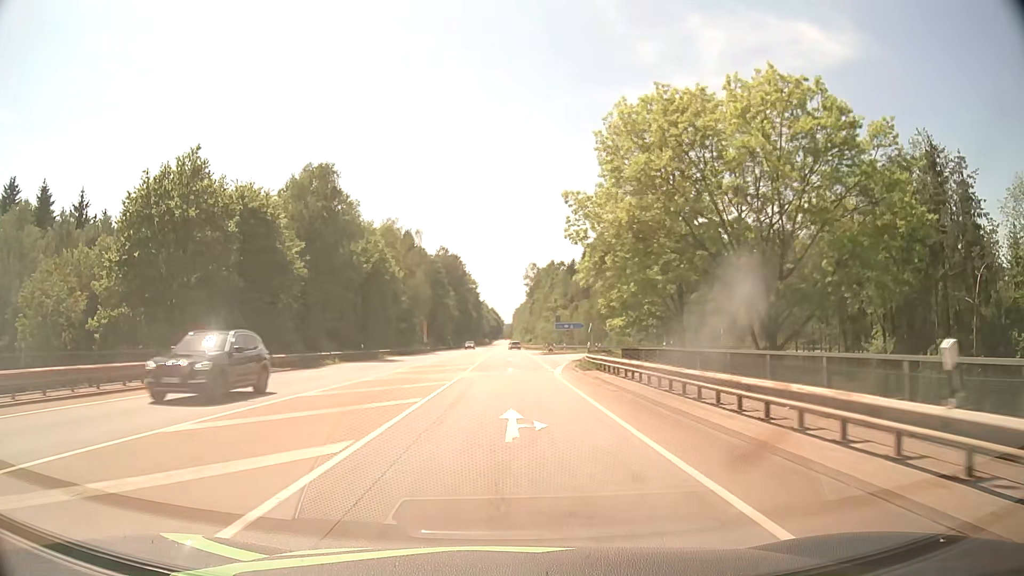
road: secondary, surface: asphalt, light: Day
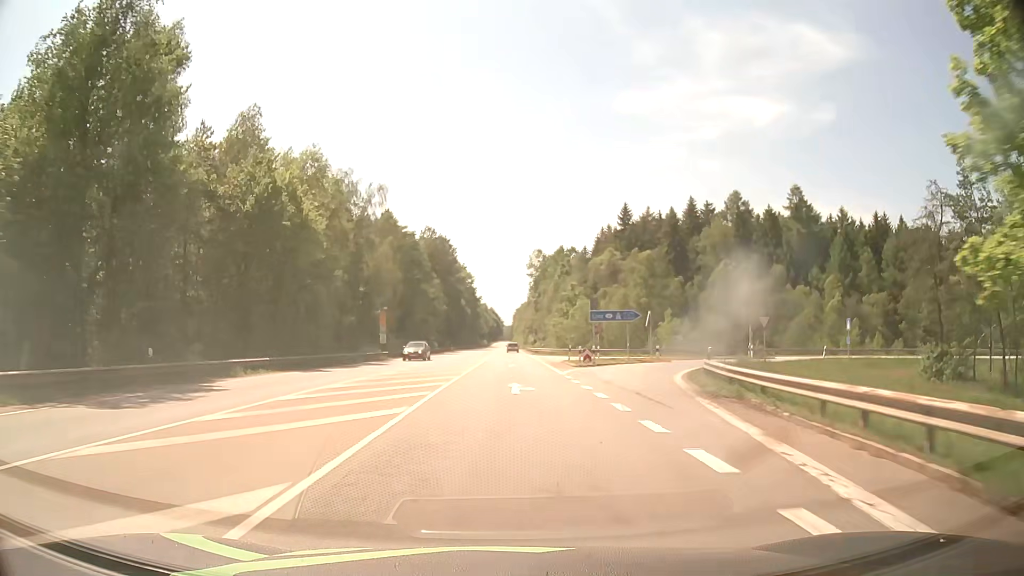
(0.0, +32.2) m; 0°
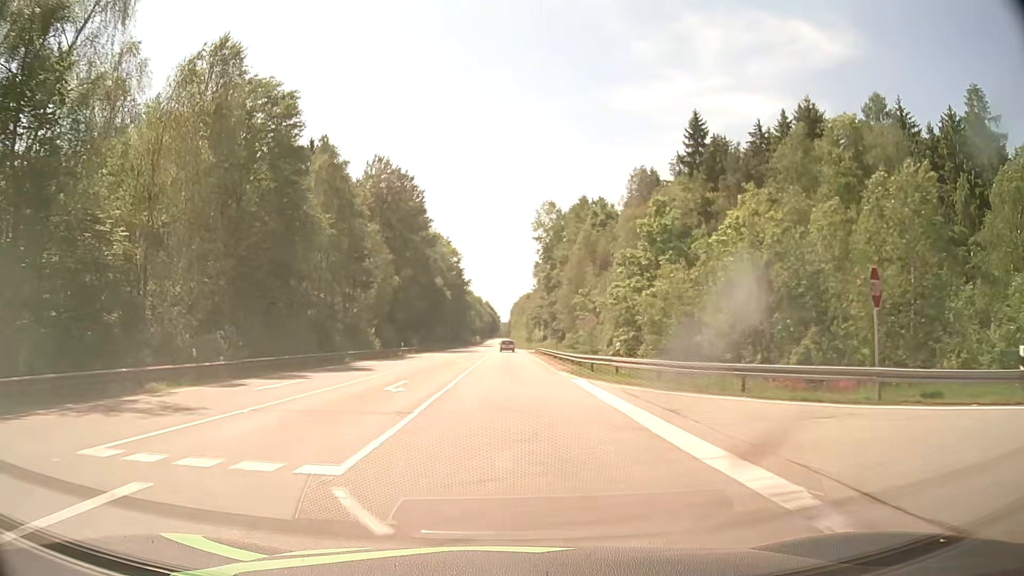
(+0.3, +53.7) m; 0°
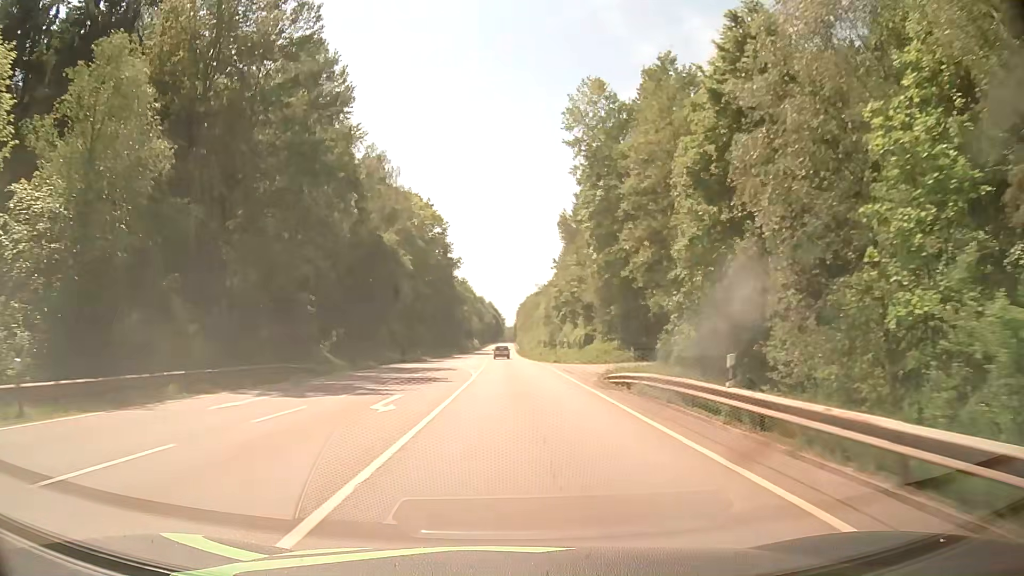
(+0.1, +54.9) m; 0°
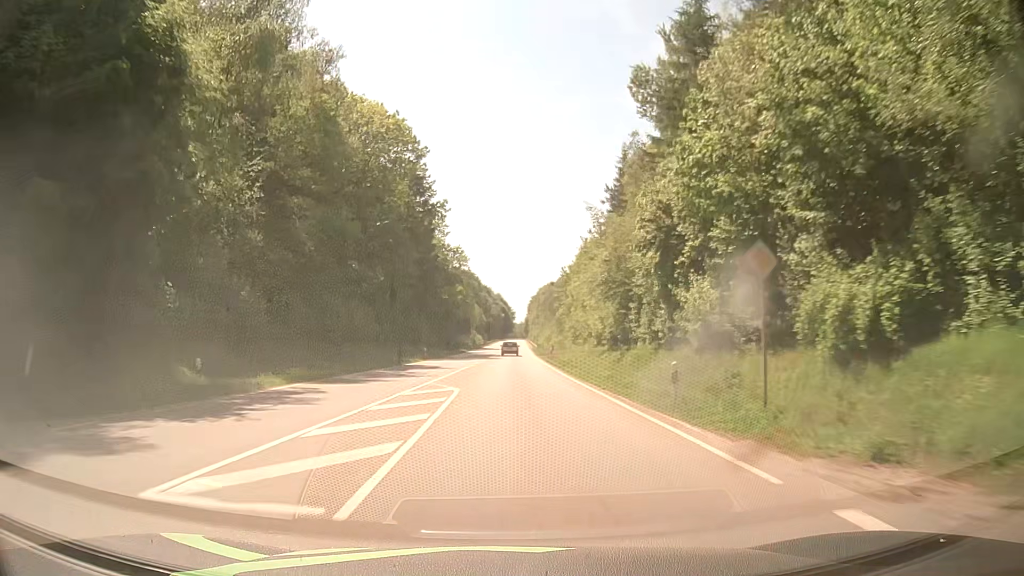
(-0.4, +48.4) m; -1°
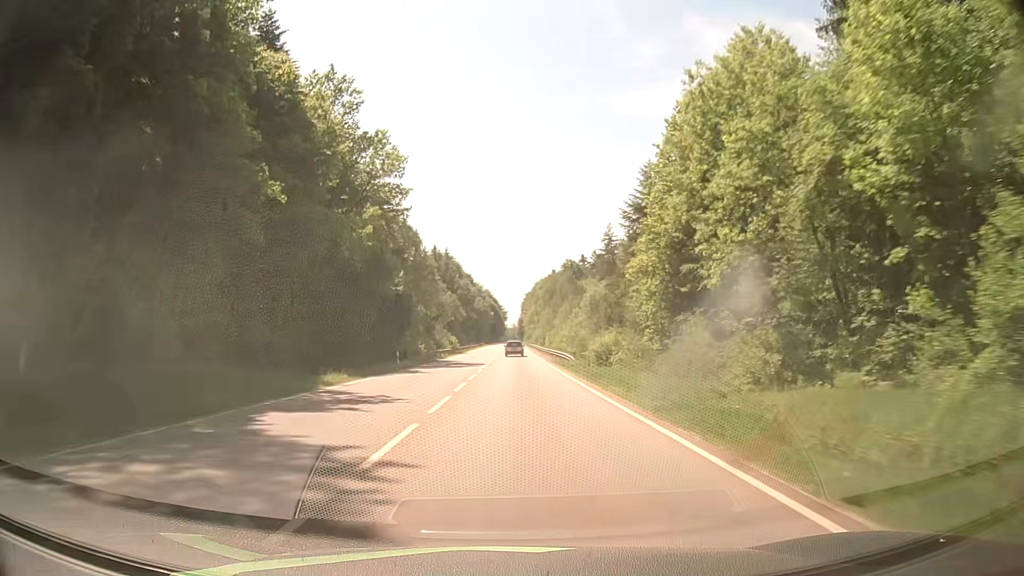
(+0.1, +65.9) m; +1°
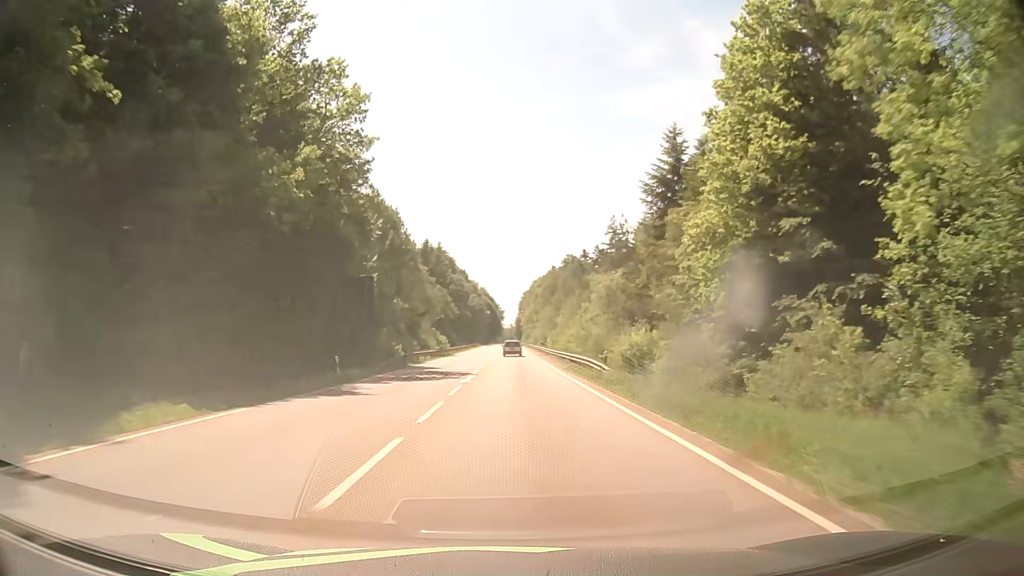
(0.0, +13.7) m; 0°
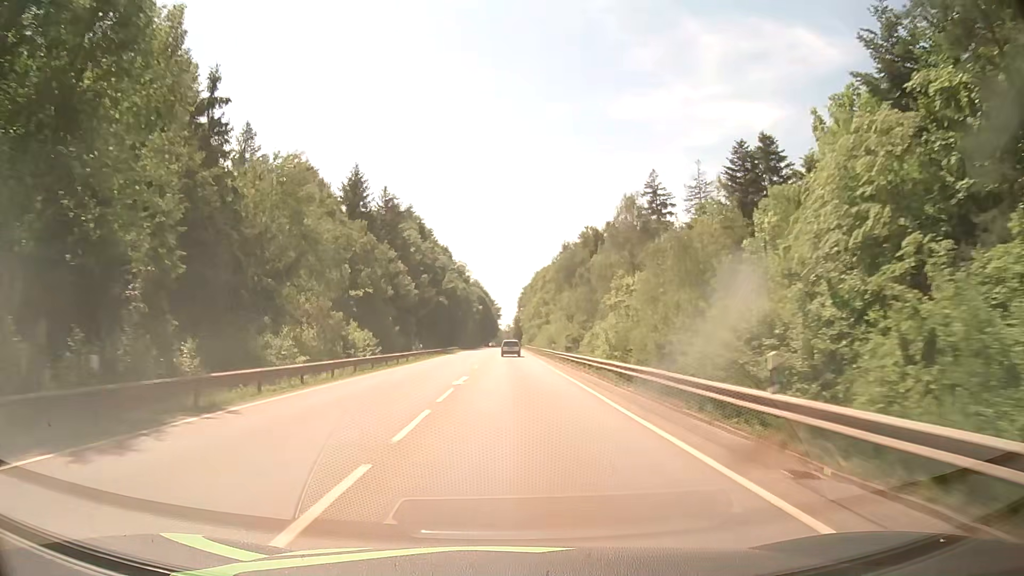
(+0.2, +56.3) m; 0°
(0, +10) (0, +20) (0, +30) (0, +40) (0, +50) (0, +60) (0, +70) (0, +80) (+1, +90) (+1, +100) m
